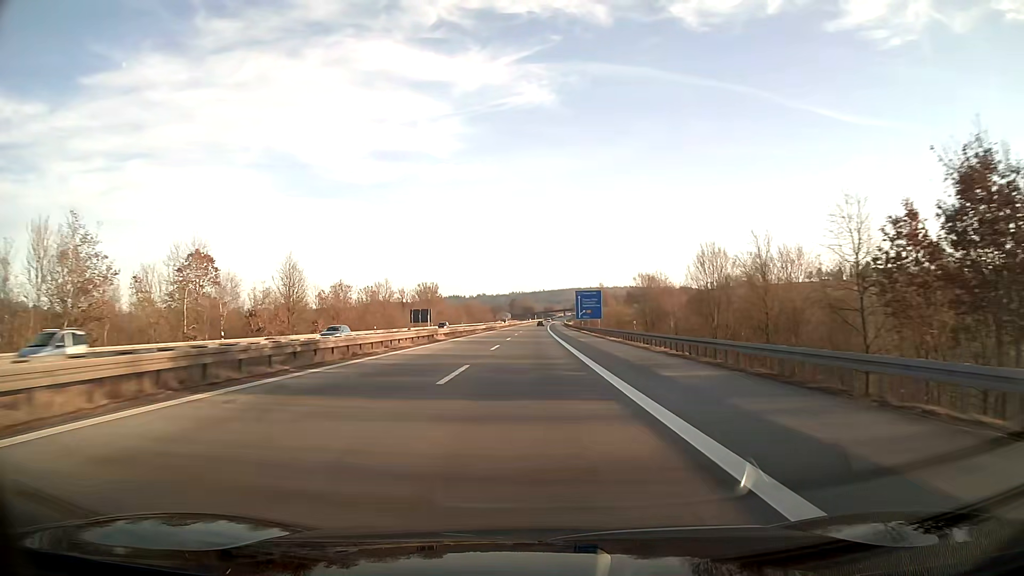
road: motorway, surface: asphalt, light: Day
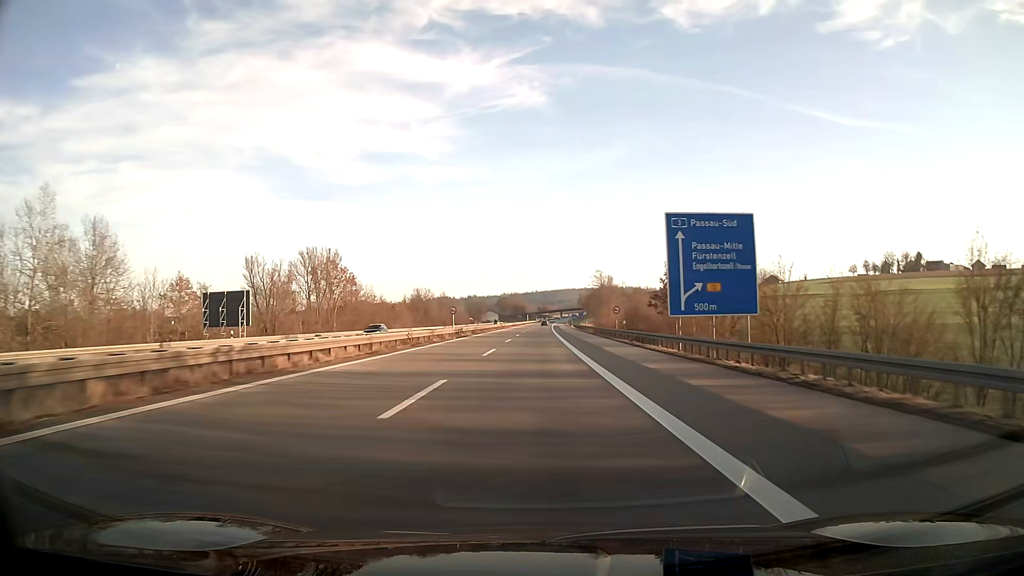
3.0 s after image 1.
(+0.4, +95.0) m; +1°
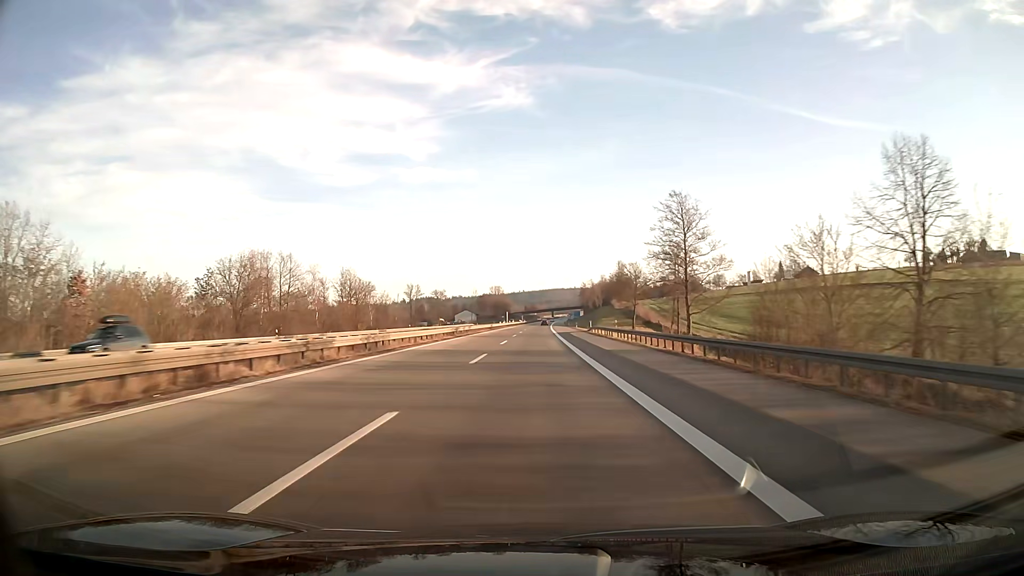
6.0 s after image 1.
(+0.9, +95.0) m; +1°
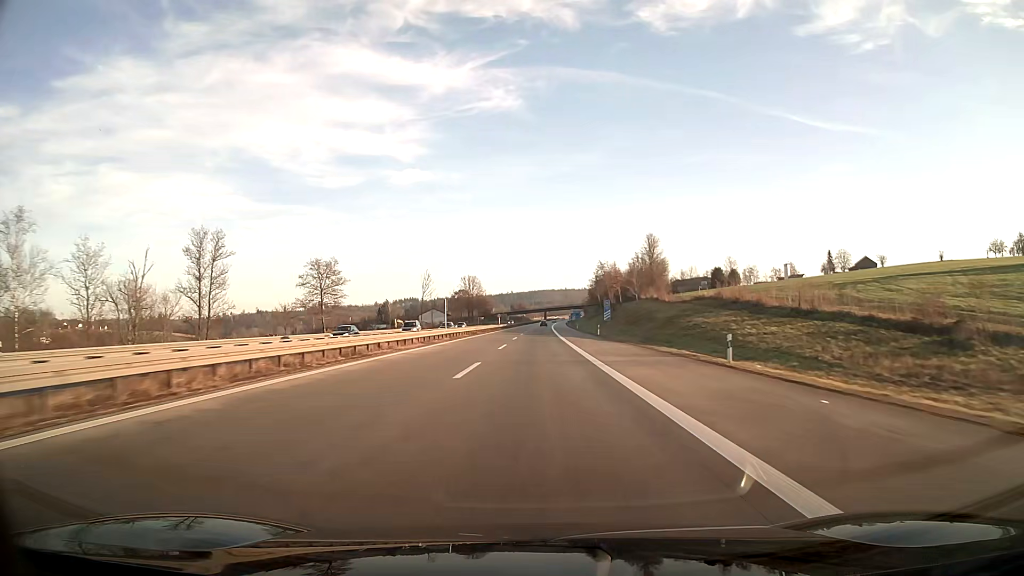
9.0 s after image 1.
(+0.7, +95.0) m; +1°
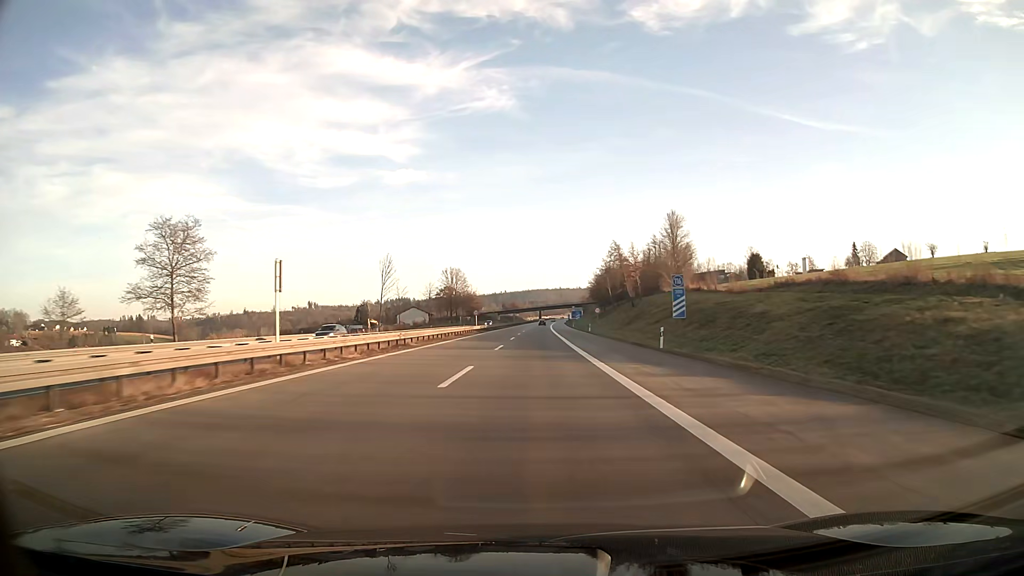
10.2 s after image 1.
(+0.2, +38.0) m; +1°
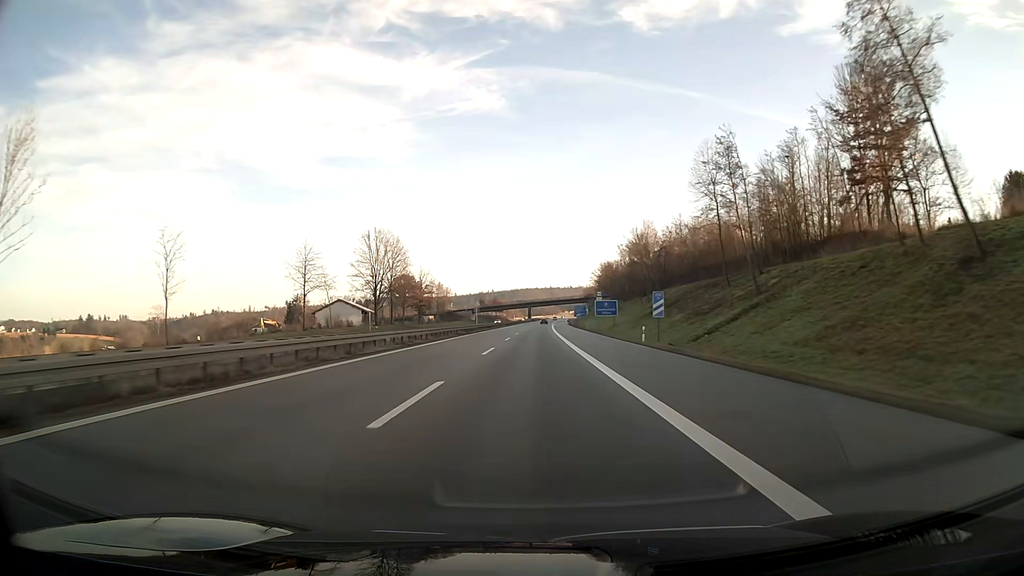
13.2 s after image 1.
(+0.7, +95.0) m; +1°
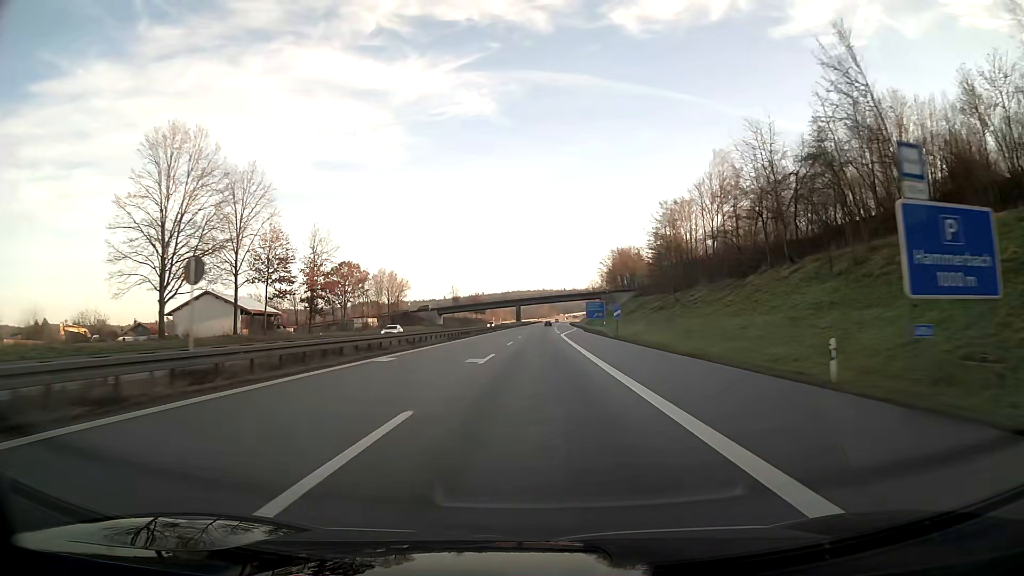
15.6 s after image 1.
(+0.5, +76.0) m; +1°
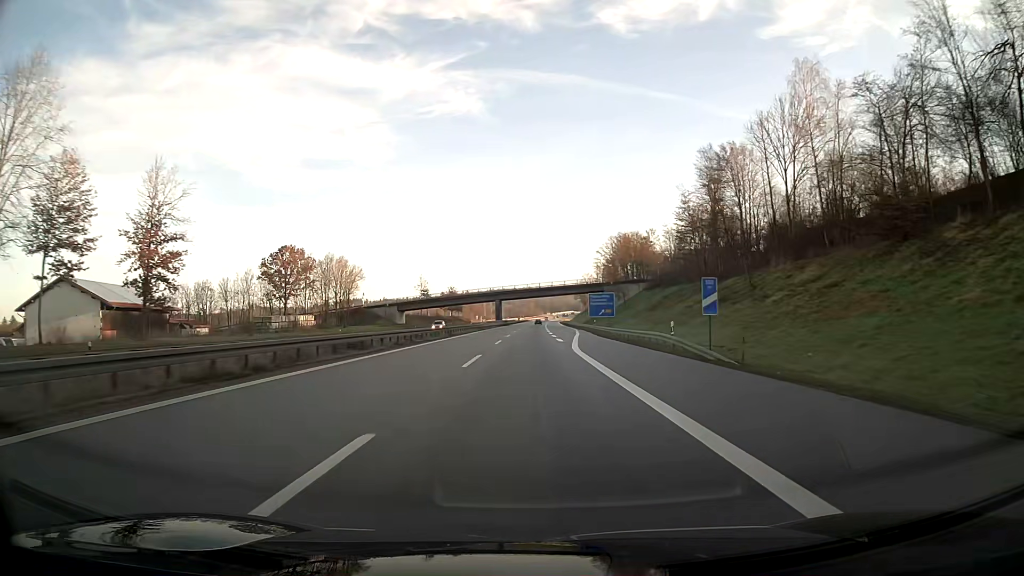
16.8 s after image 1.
(+0.4, +38.0) m; +1°
